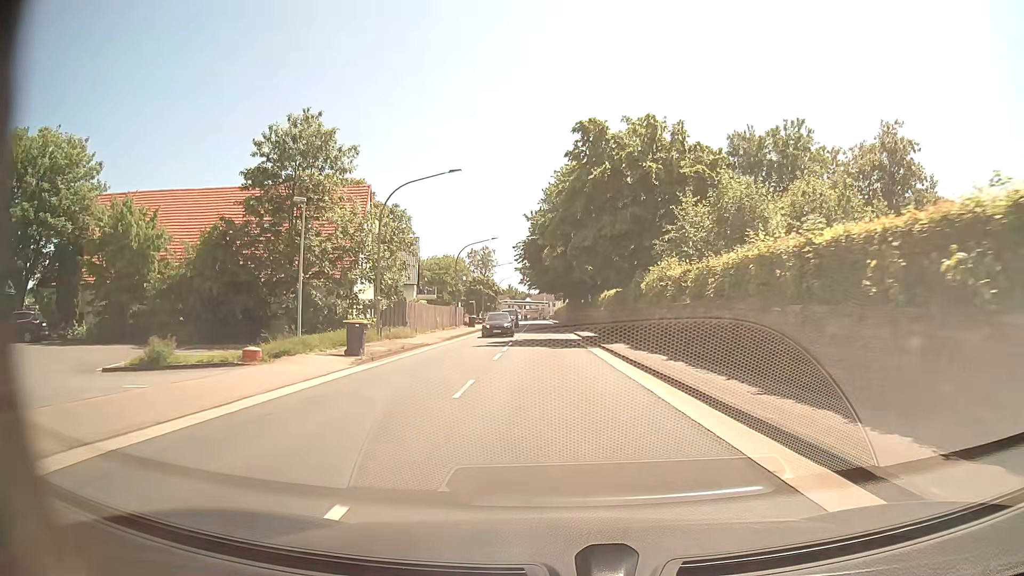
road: primary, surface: asphalt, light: Day
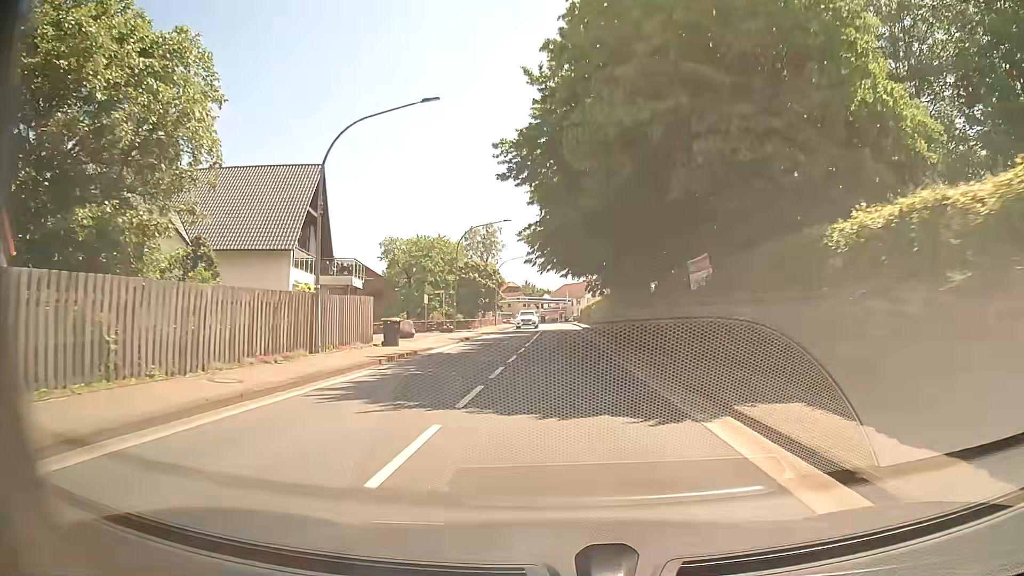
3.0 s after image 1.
(-1.0, +38.2) m; -3°
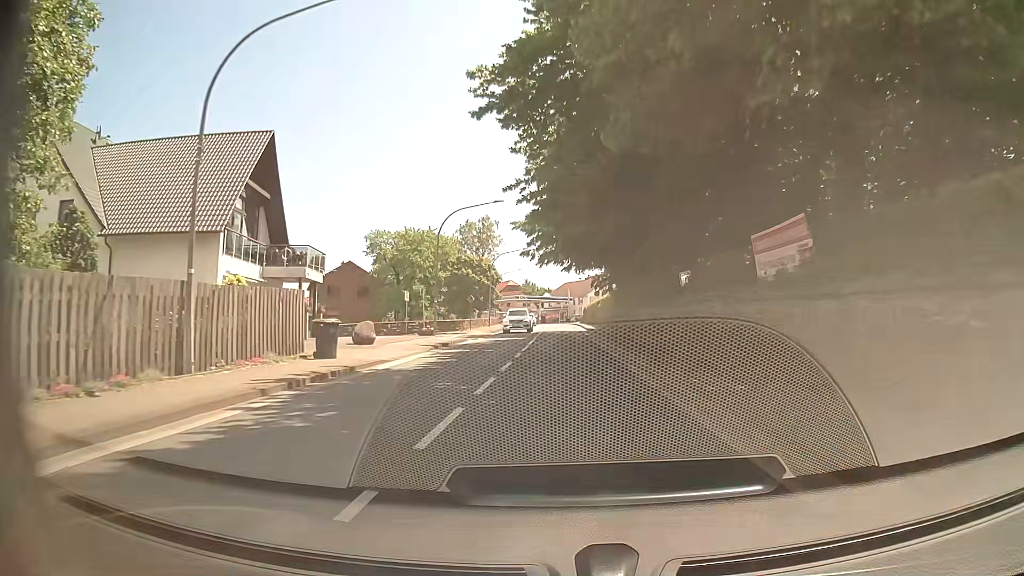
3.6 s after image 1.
(+0.1, +7.7) m; 0°
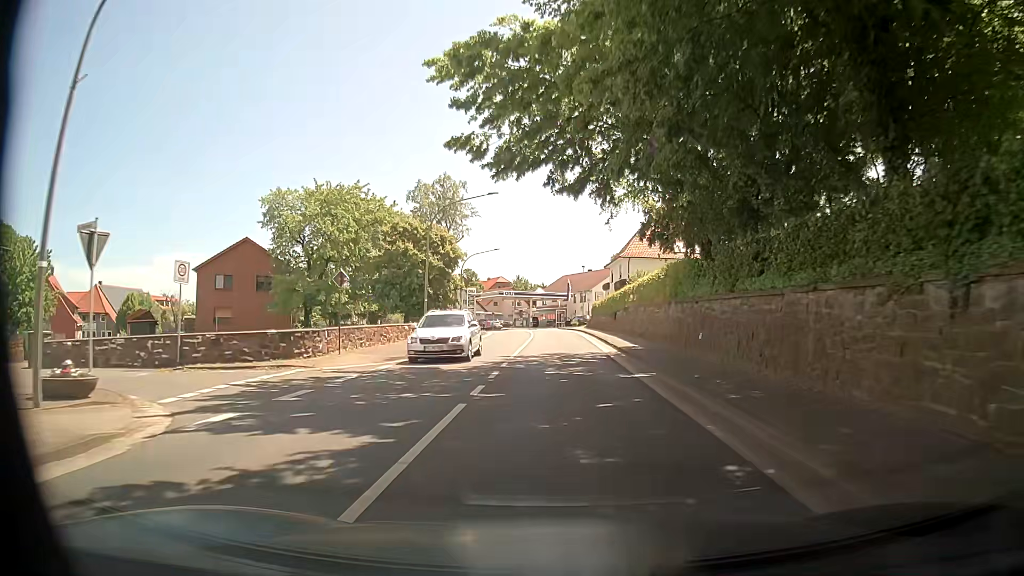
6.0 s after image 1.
(0.0, +30.6) m; 0°
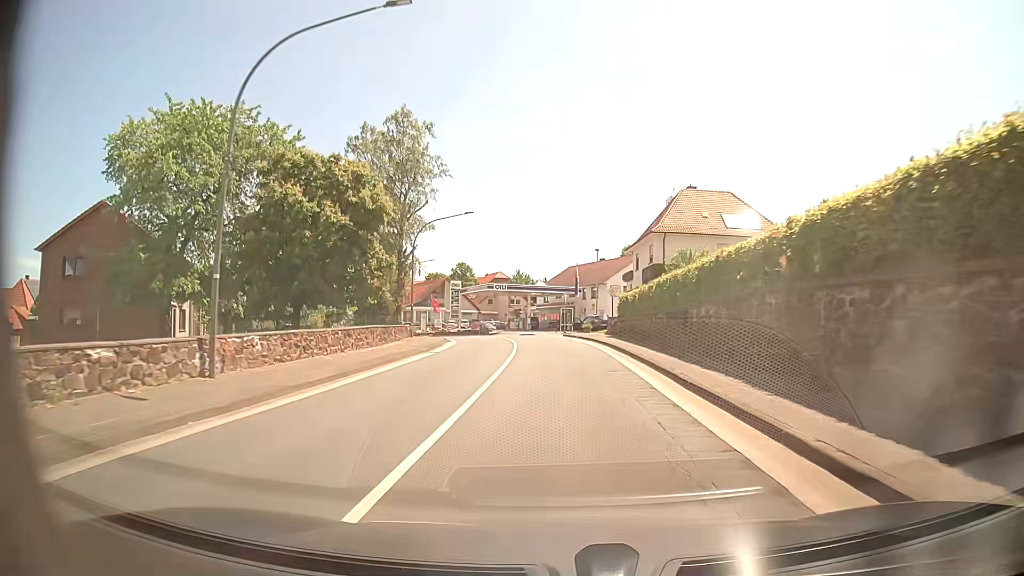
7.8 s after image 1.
(+0.3, +22.9) m; +1°
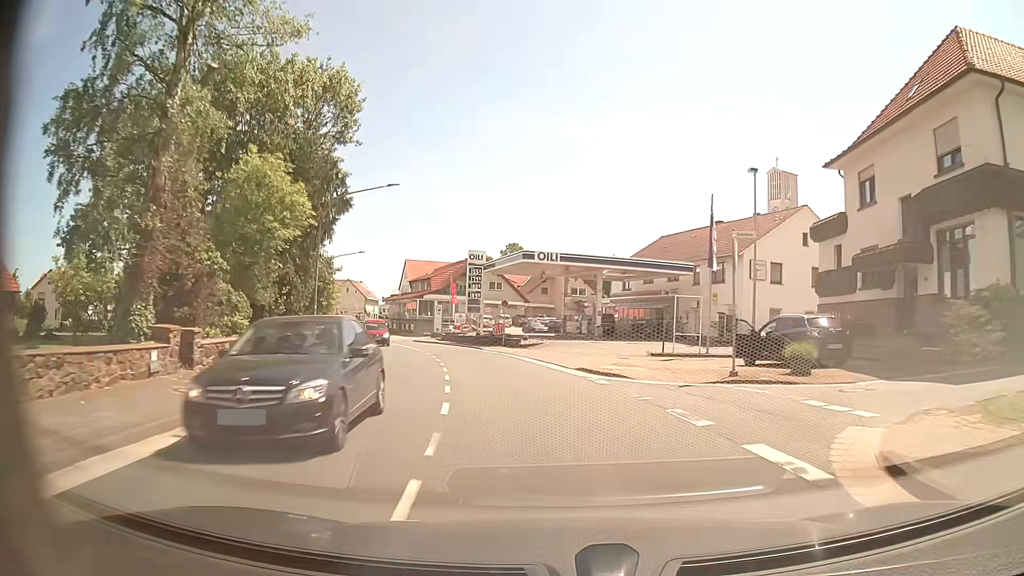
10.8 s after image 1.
(-1.9, +38.2) m; -6°
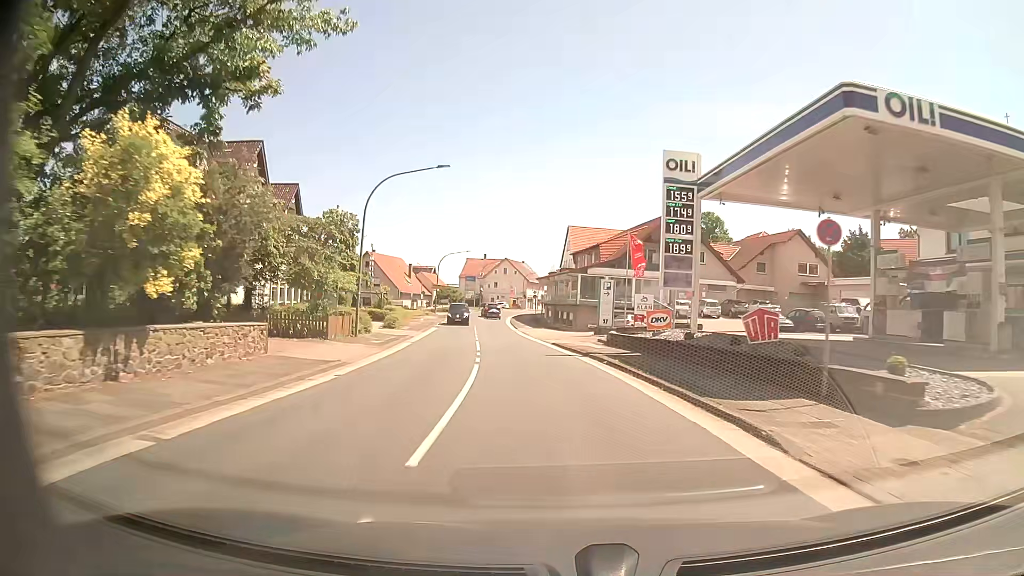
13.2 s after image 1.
(-4.1, +30.6) m; -15°
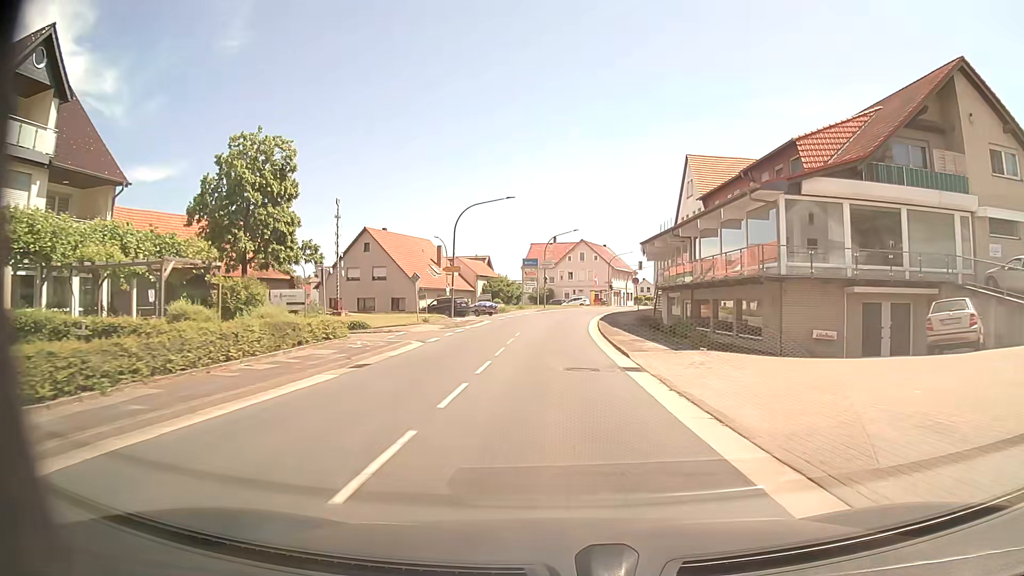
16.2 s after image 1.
(-2.7, +39.0) m; -6°
(0, +10) (0, +20) (0, +30) (0, +40) (+2, +50) (+3, +60) (+6, +69) (+8, +79) (+11, +89) (+14, +98) m
